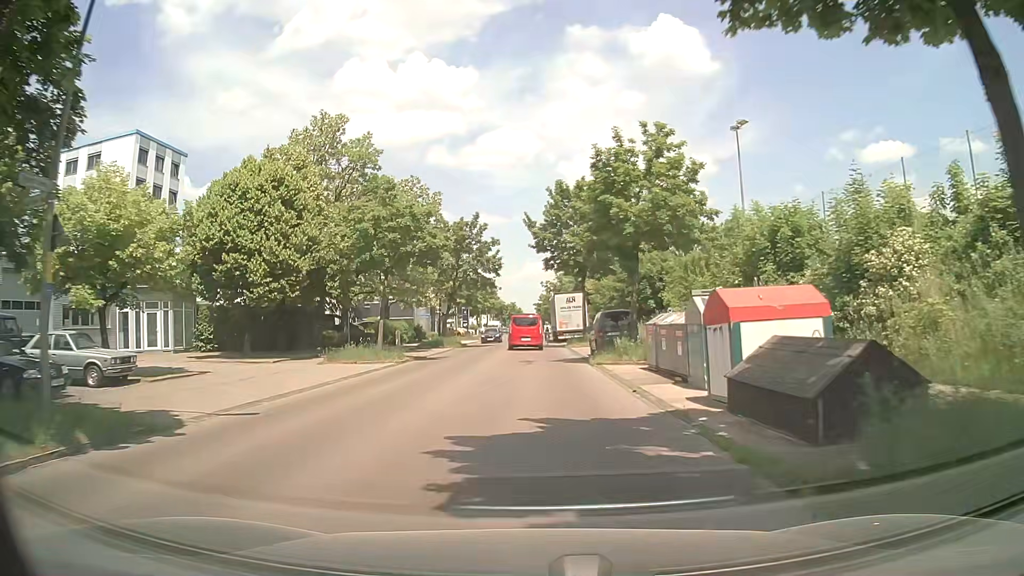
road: tertiary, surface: asphalt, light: Day
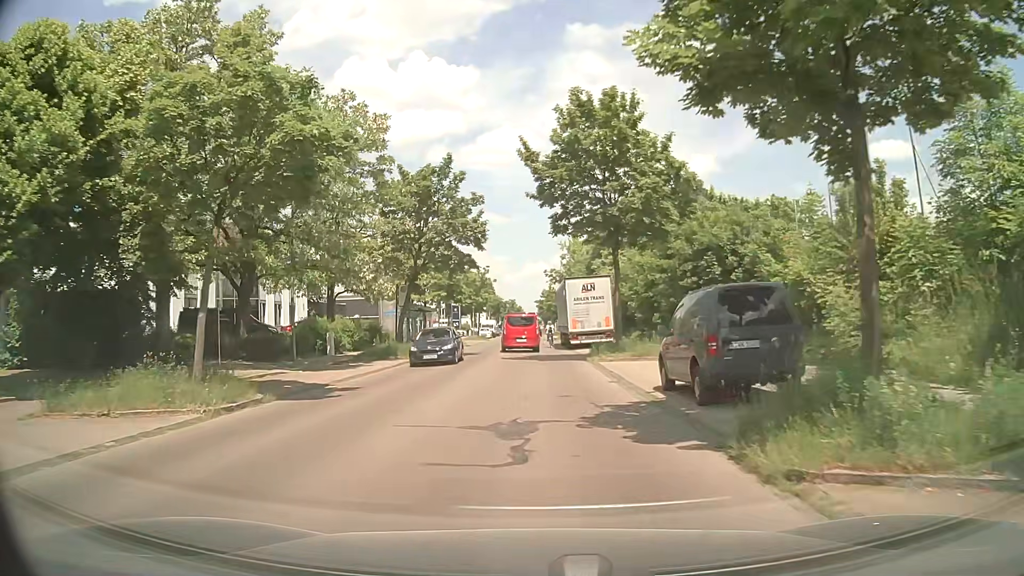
(-0.2, +16.8) m; -1°
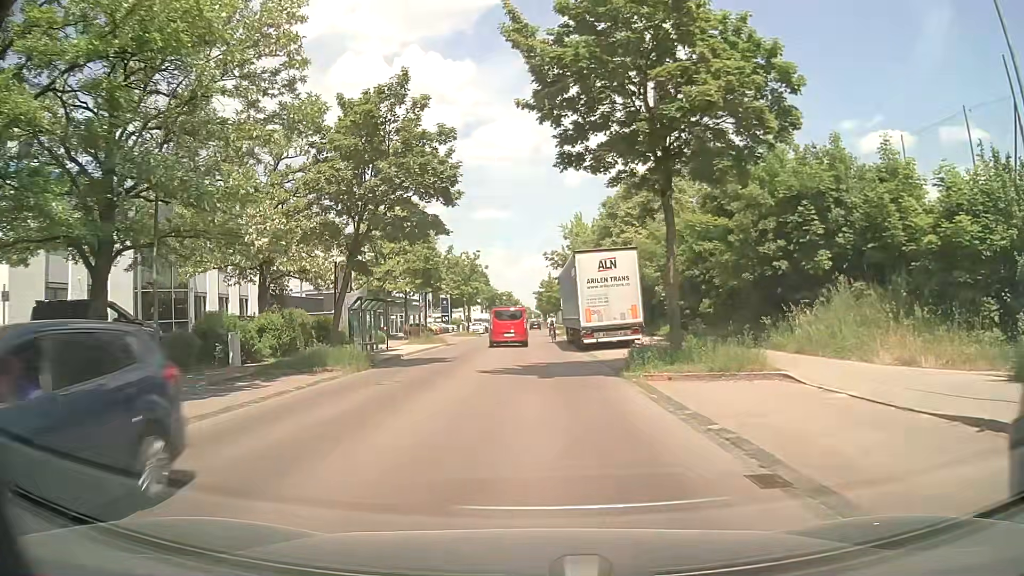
(0.0, +10.8) m; -1°
(0, +10) (0, +20) (0, +30) (0, +40) (0, +50) (0, +60) (0, +70) (+1, +80) (+1, +90) (0, +100) m
